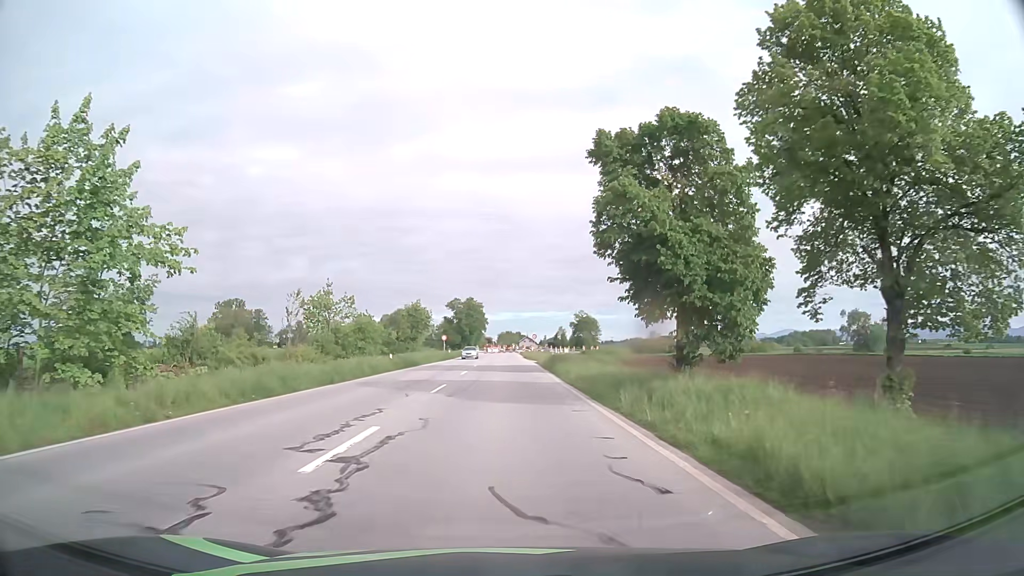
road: primary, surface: asphalt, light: Day
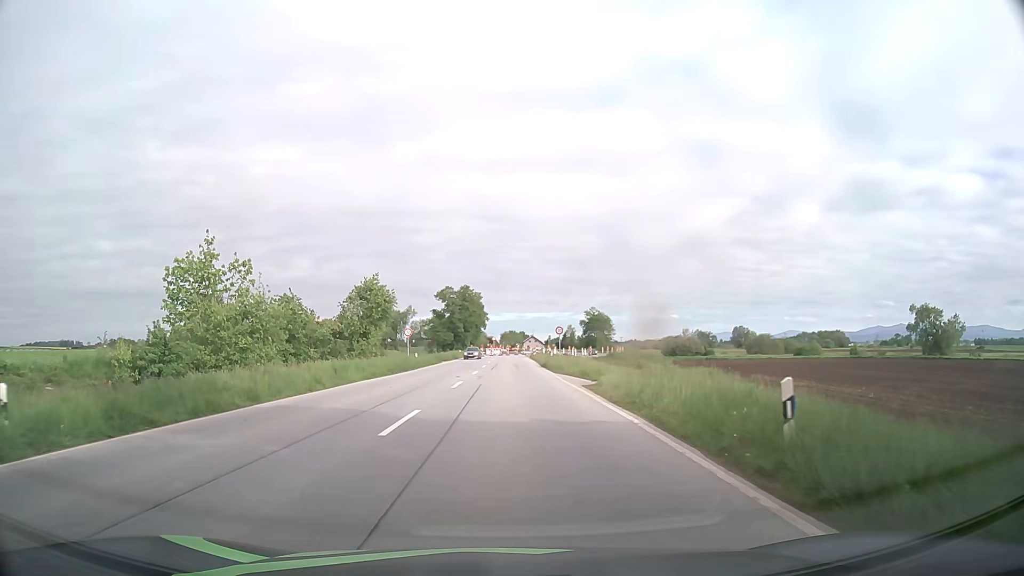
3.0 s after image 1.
(-0.1, +33.8) m; -1°
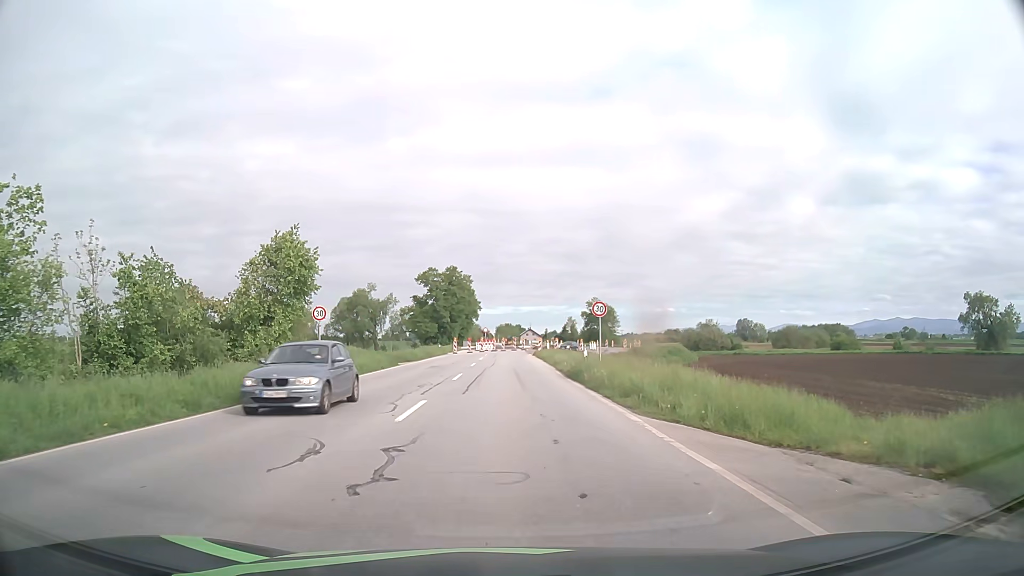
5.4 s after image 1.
(+0.3, +23.1) m; +1°
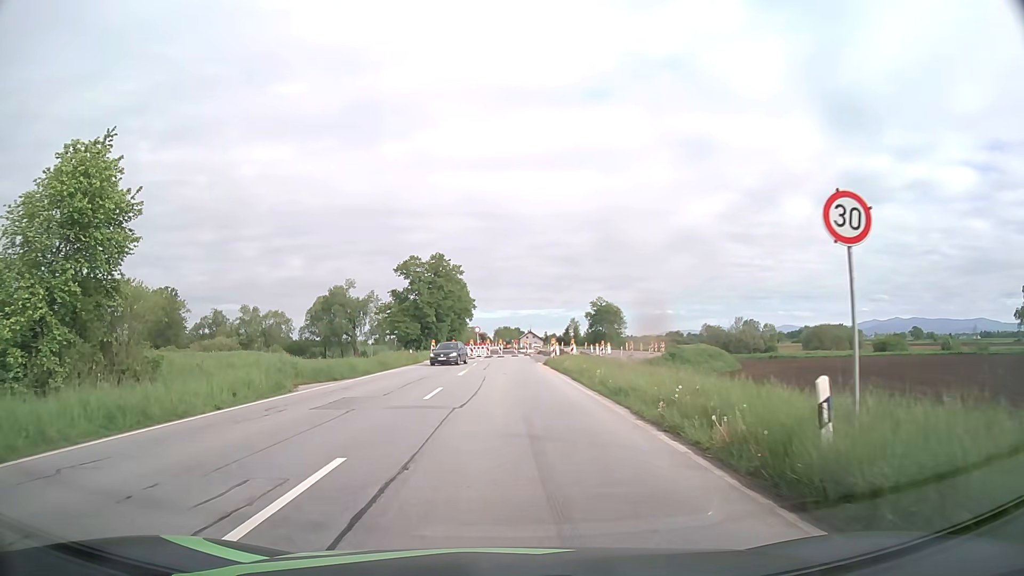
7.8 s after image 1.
(0.0, +20.0) m; 0°
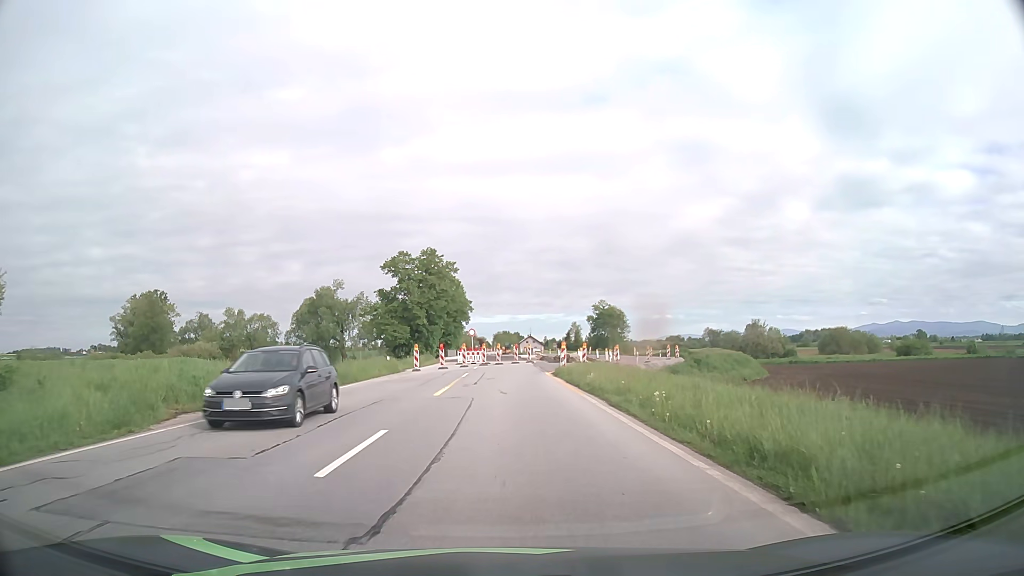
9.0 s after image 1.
(0.0, +9.2) m; 0°
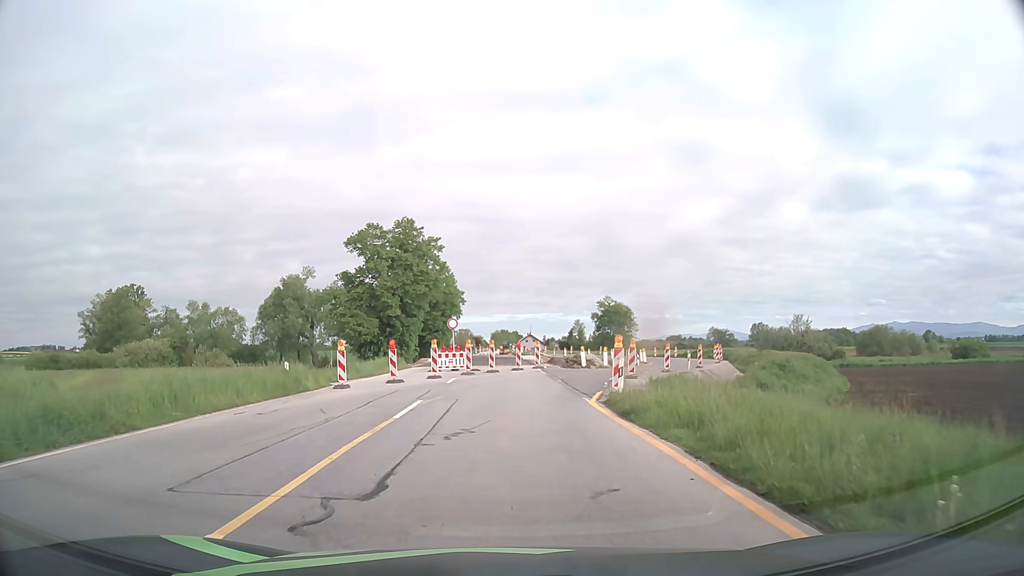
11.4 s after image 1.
(0.0, +18.8) m; 0°
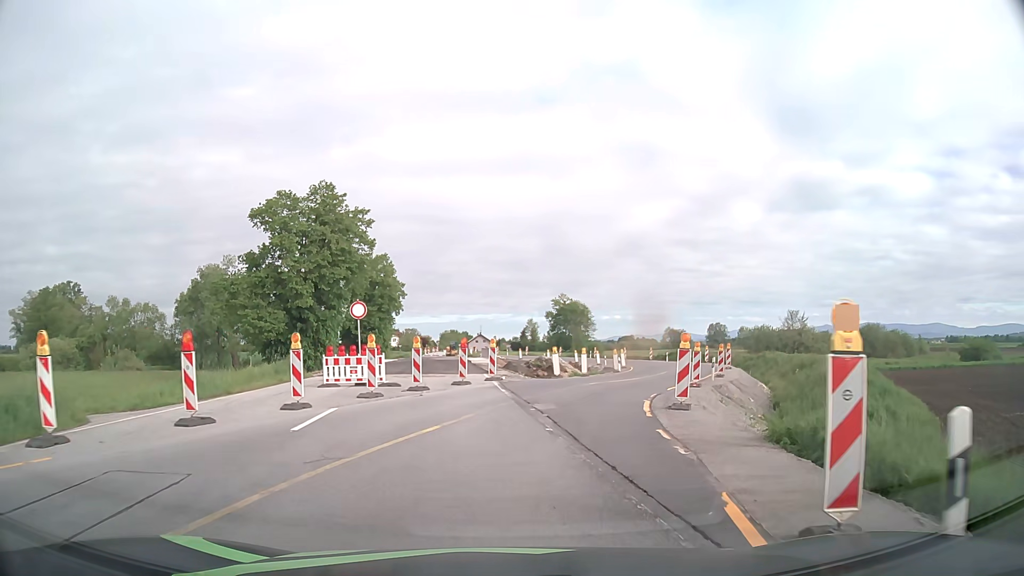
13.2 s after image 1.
(+0.3, +14.4) m; +4°
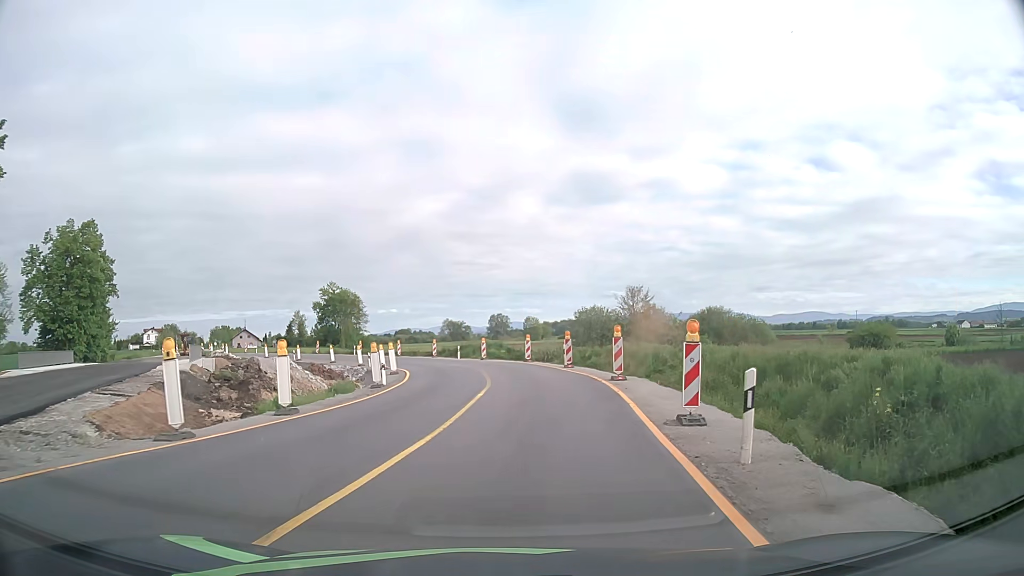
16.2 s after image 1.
(+4.0, +23.7) m; +19°
